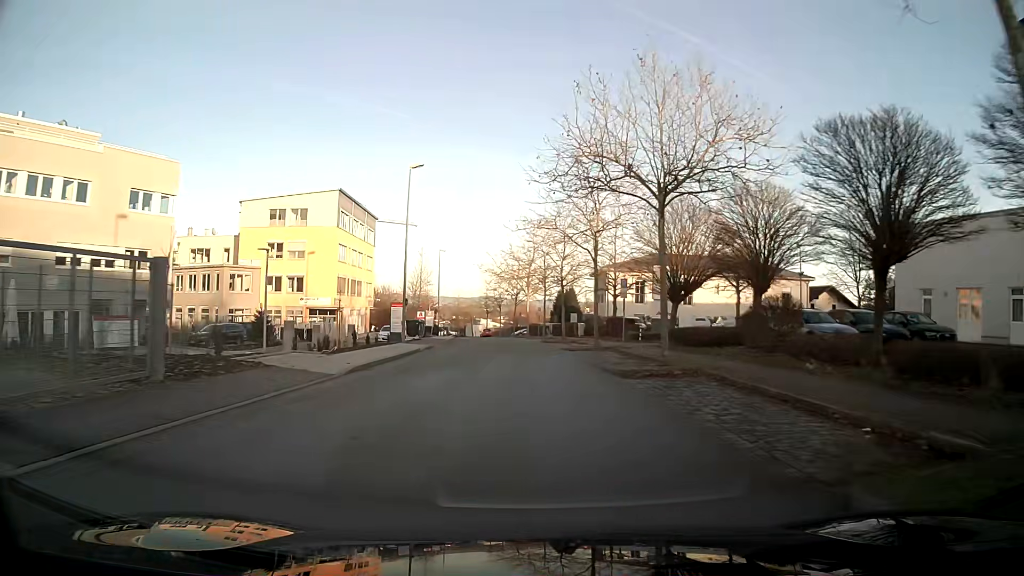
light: Day
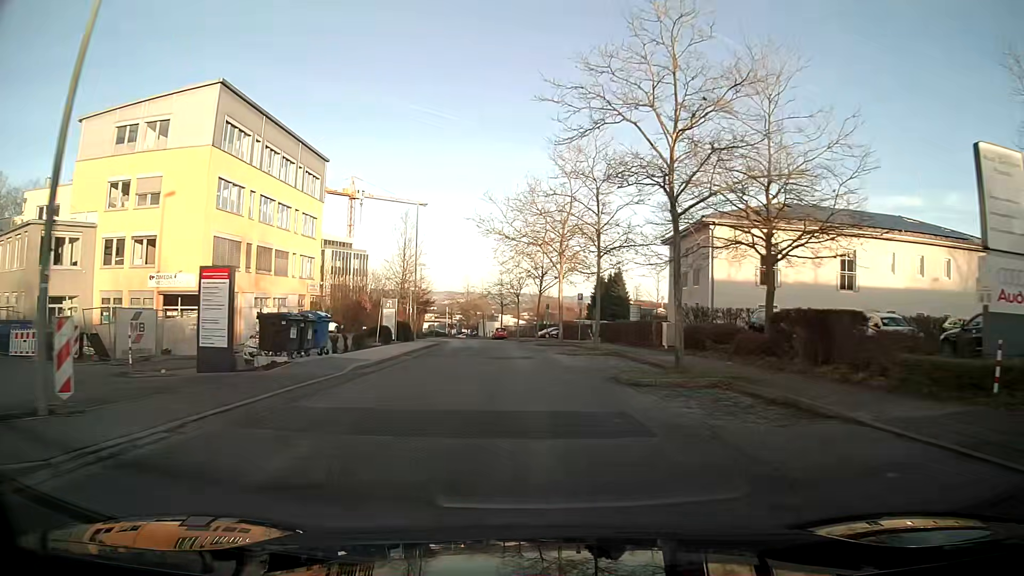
(-0.6, +30.5) m; -2°
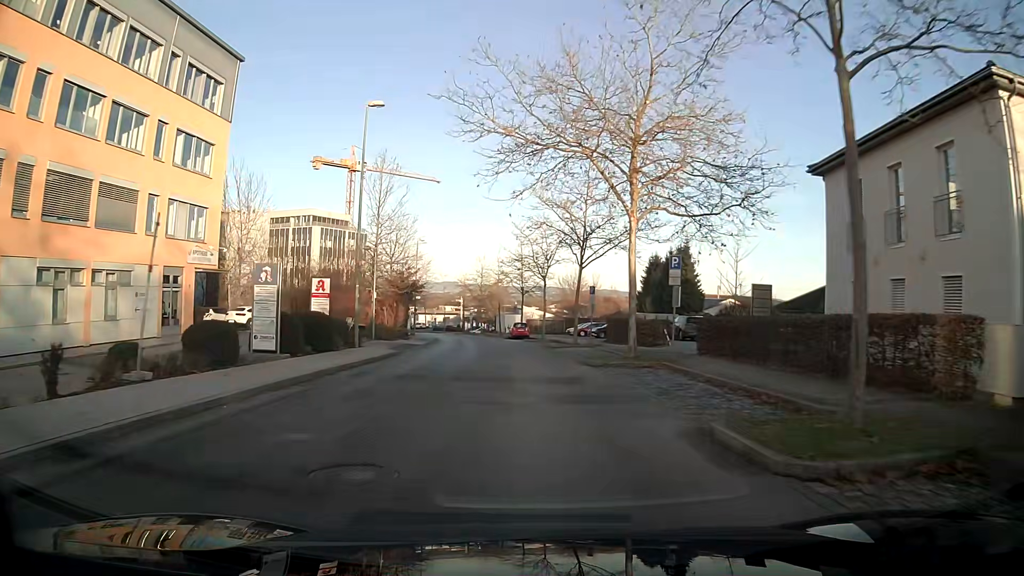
(-0.4, +22.4) m; -2°
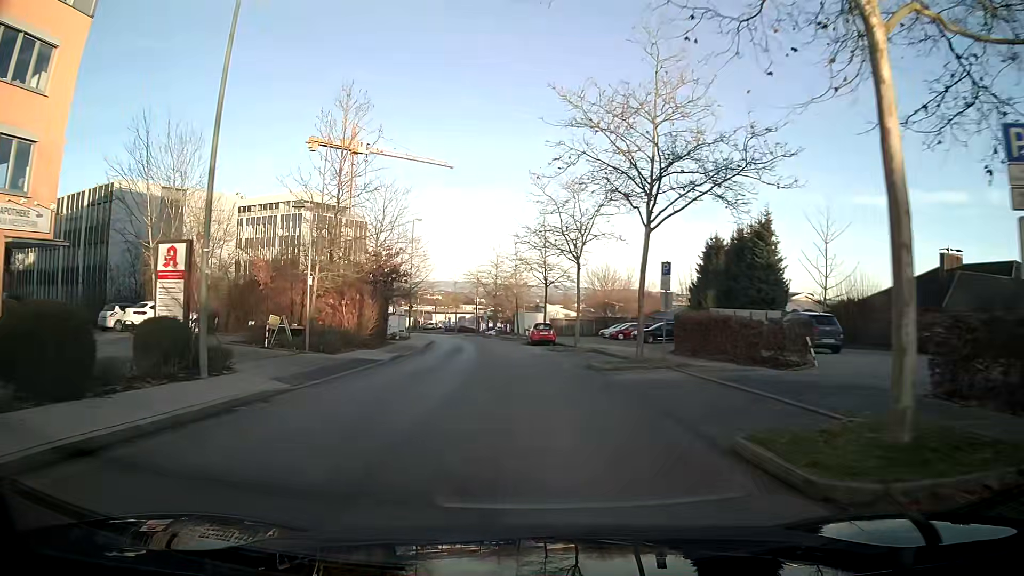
(-0.2, +14.8) m; -2°
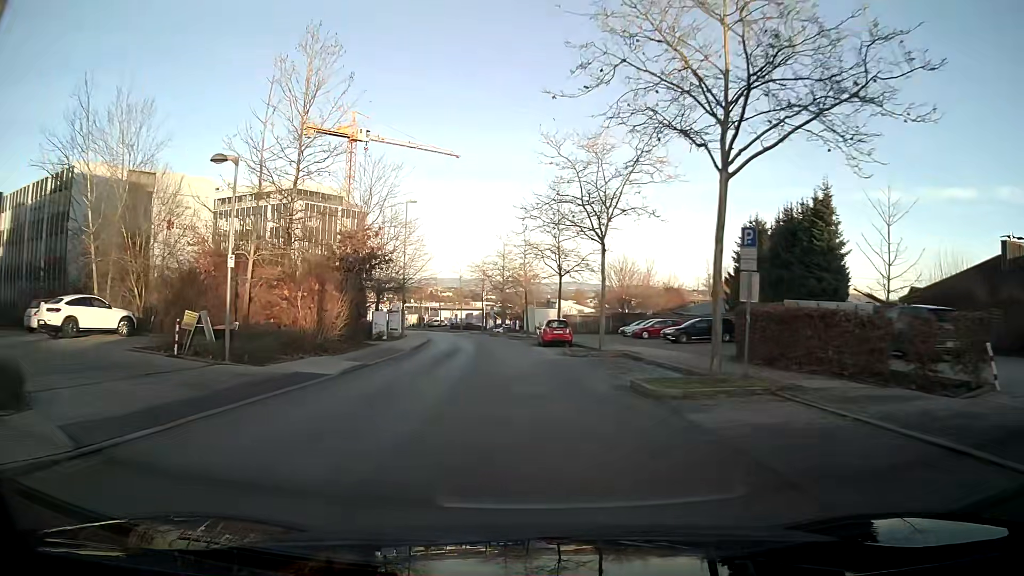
(-0.1, +7.4) m; -1°
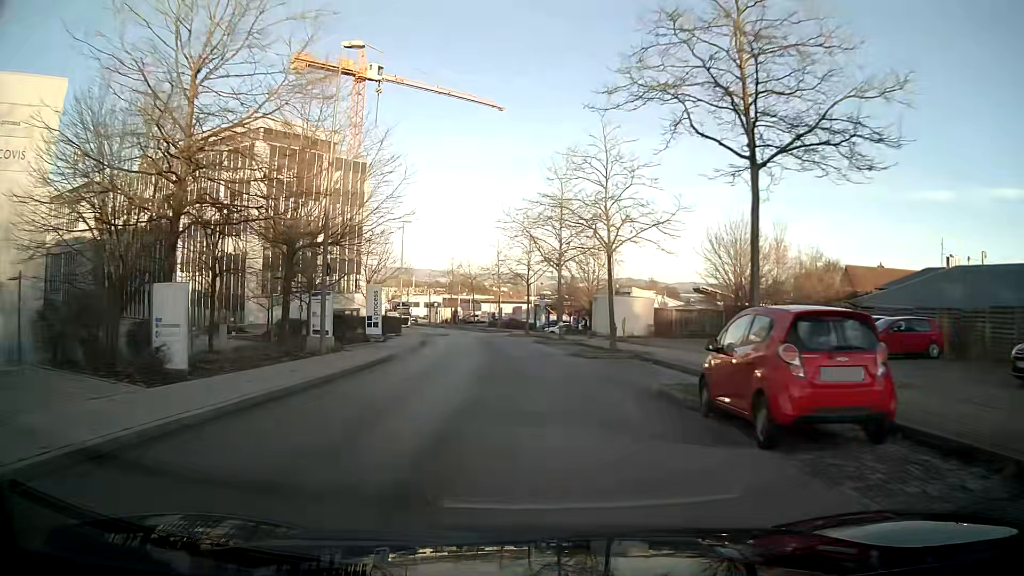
(-1.2, +28.7) m; -5°
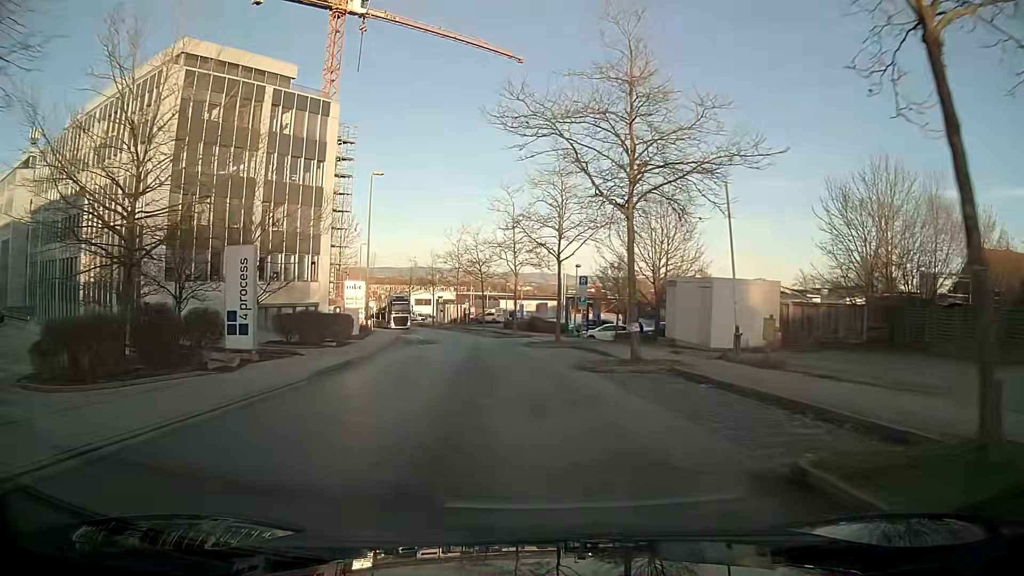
(-0.4, +20.8) m; -2°
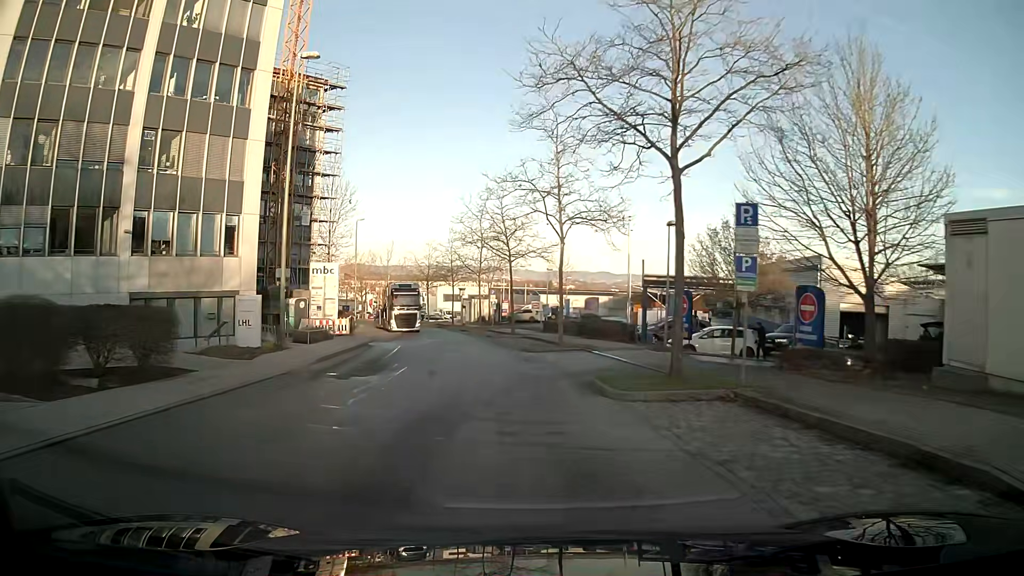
(-0.6, +19.8) m; -4°
